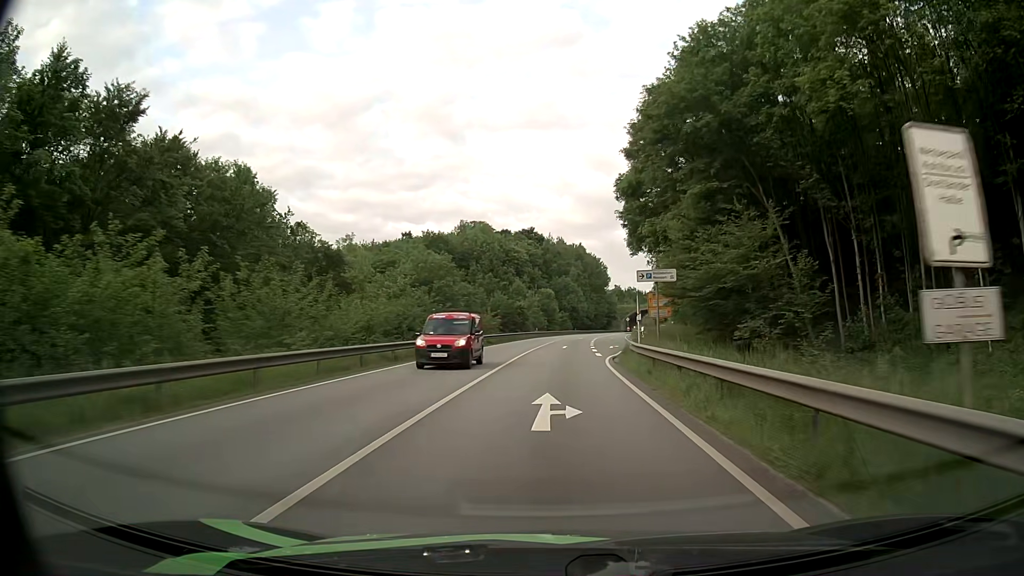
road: primary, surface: asphalt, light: Day
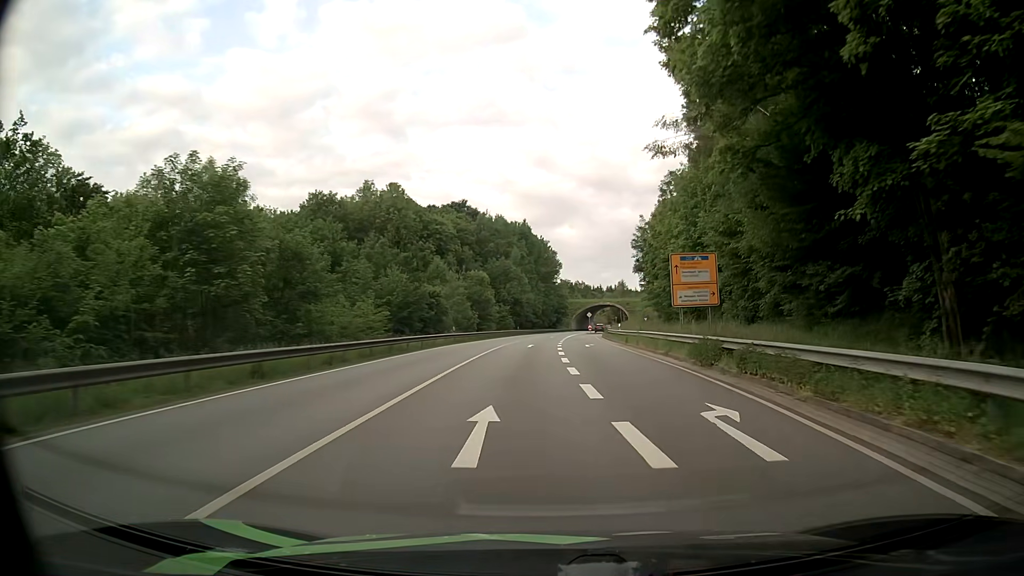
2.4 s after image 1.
(+1.0, +37.1) m; +5°
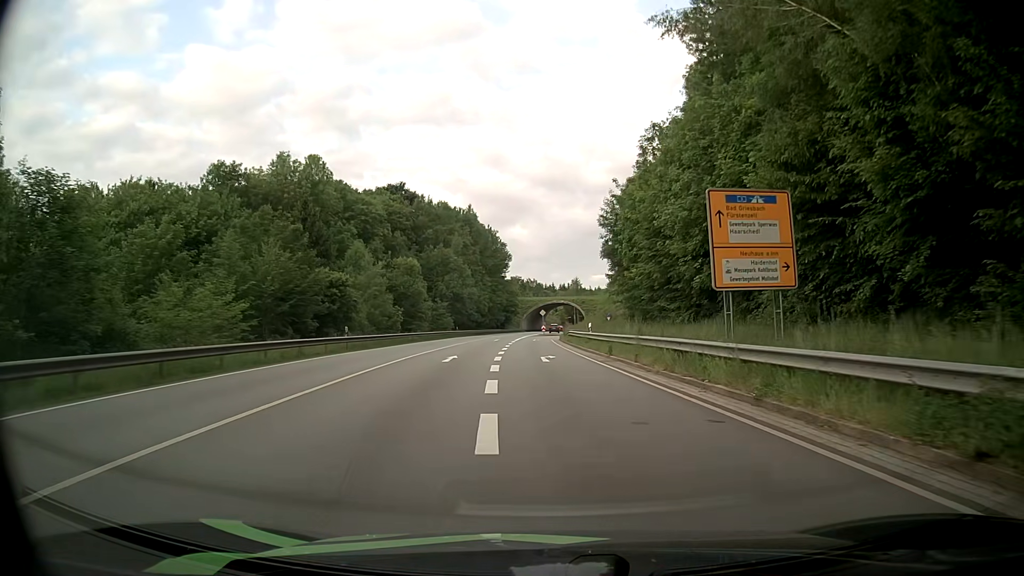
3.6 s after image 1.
(+0.7, +17.2) m; +4°
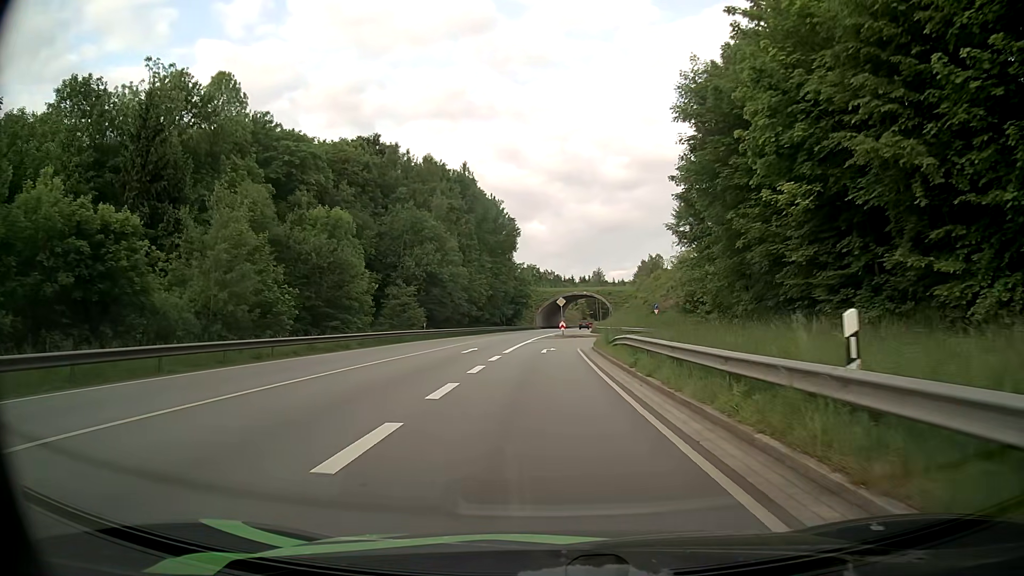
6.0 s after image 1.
(-0.3, +30.9) m; -2°
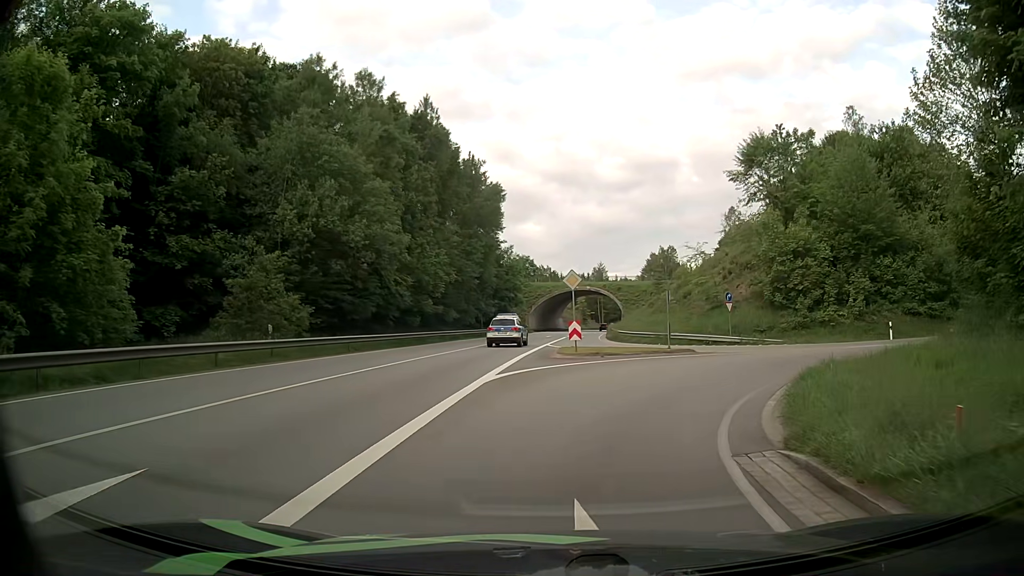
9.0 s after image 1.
(-0.1, +29.1) m; +1°
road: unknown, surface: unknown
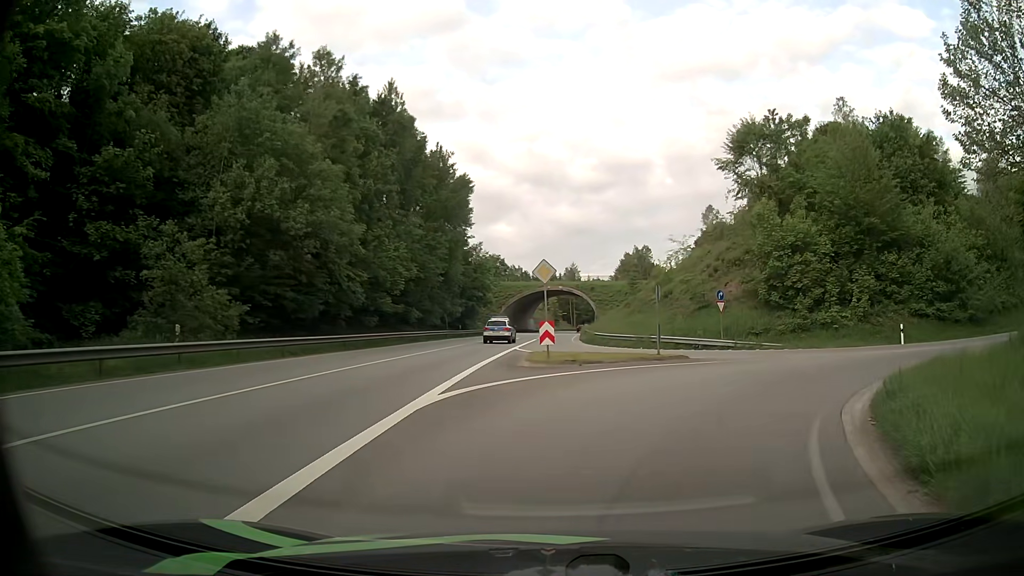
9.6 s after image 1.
(0.0, +4.6) m; +2°
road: primary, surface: asphalt
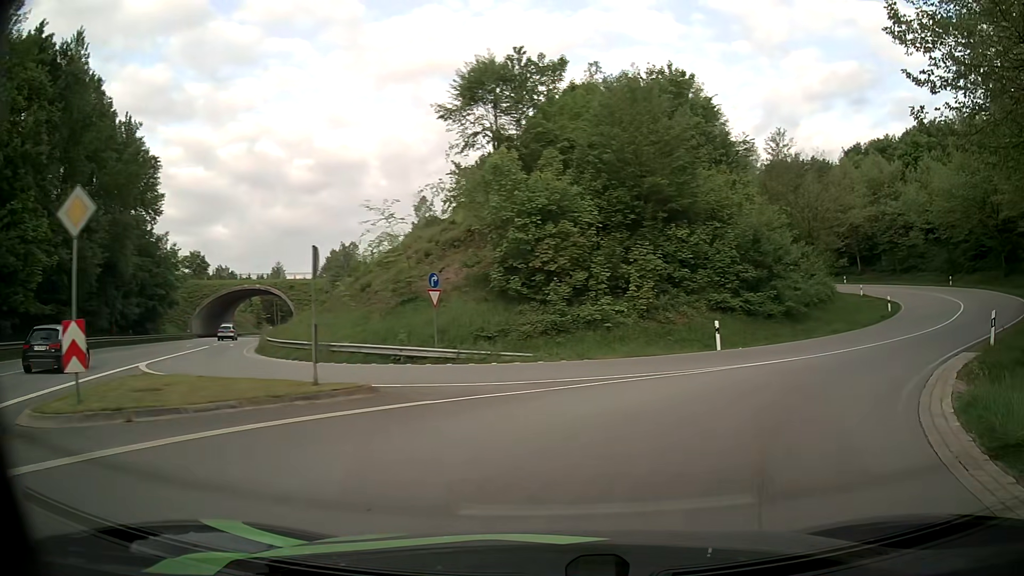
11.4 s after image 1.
(+2.3, +12.1) m; +25°
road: primary_link
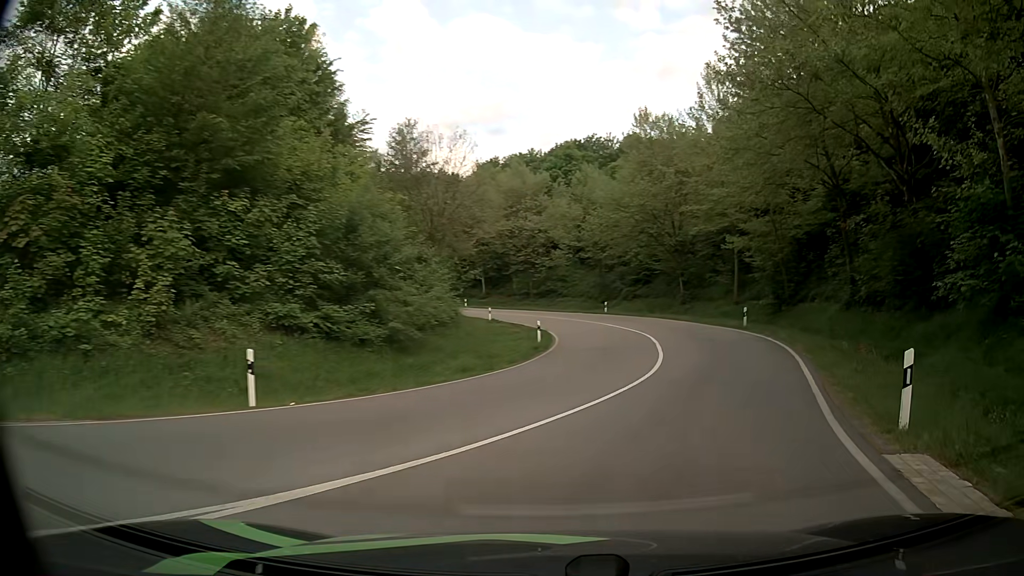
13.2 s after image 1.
(+3.4, +11.4) m; +33°
